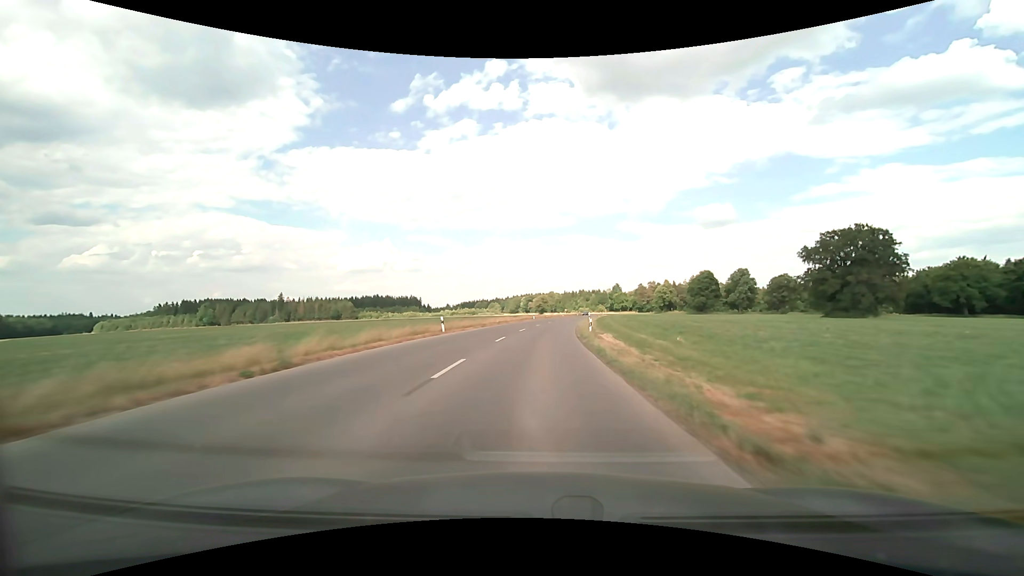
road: tertiary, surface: asphalt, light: Day
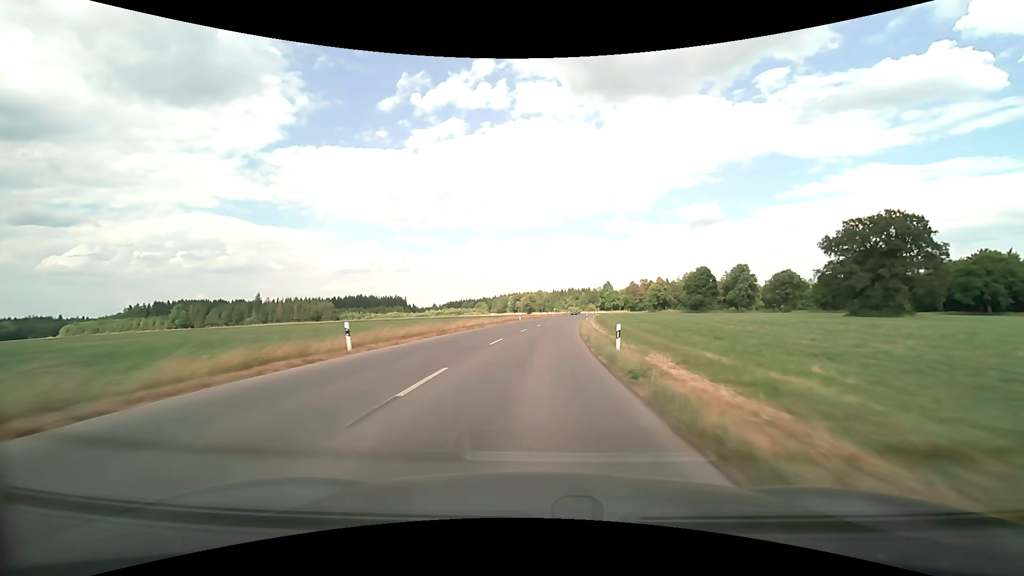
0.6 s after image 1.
(+0.2, +14.0) m; +1°
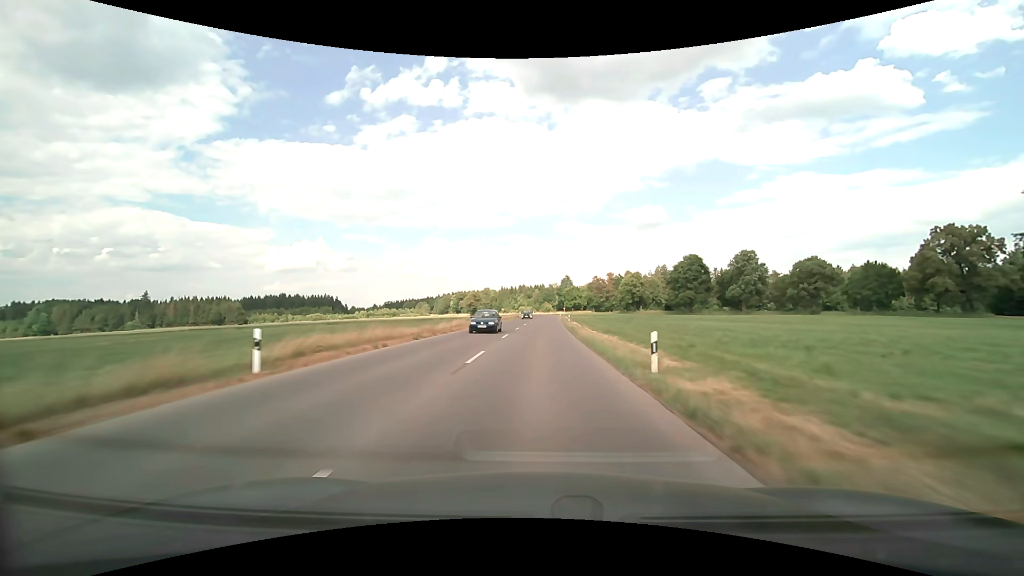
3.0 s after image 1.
(+2.8, +55.4) m; +6°
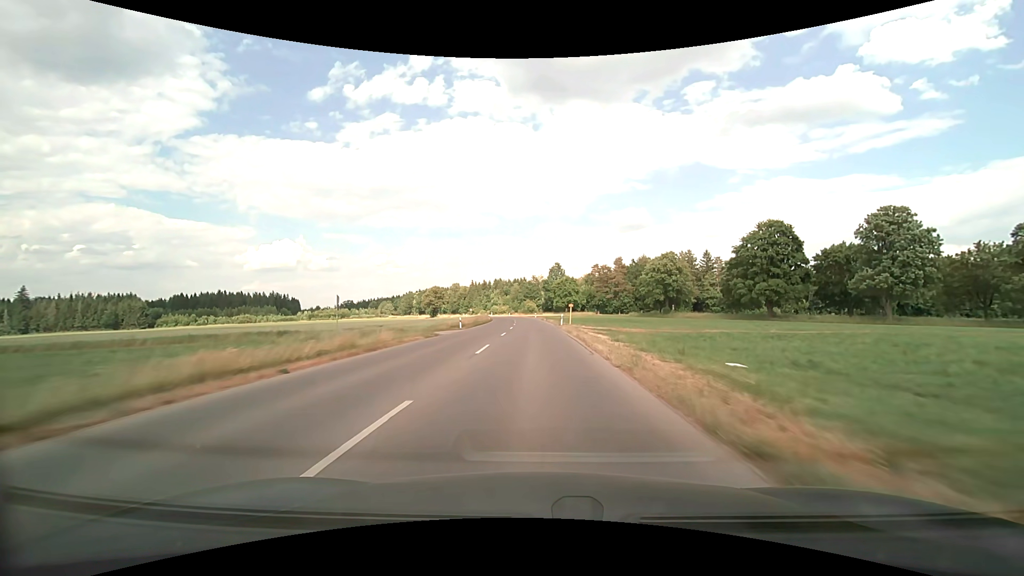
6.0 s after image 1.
(+1.6, +69.2) m; +2°
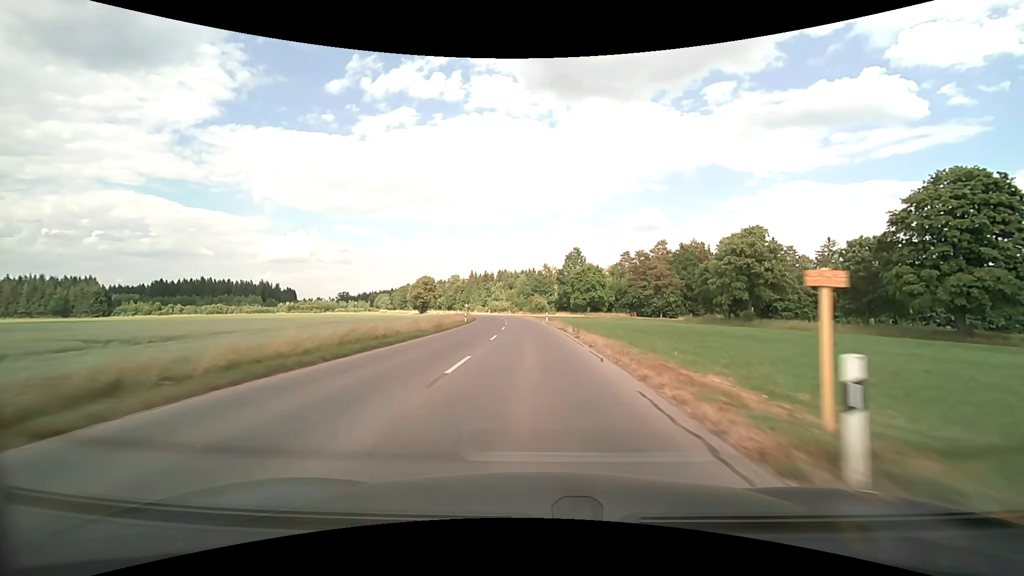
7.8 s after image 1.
(-0.2, +40.6) m; -1°
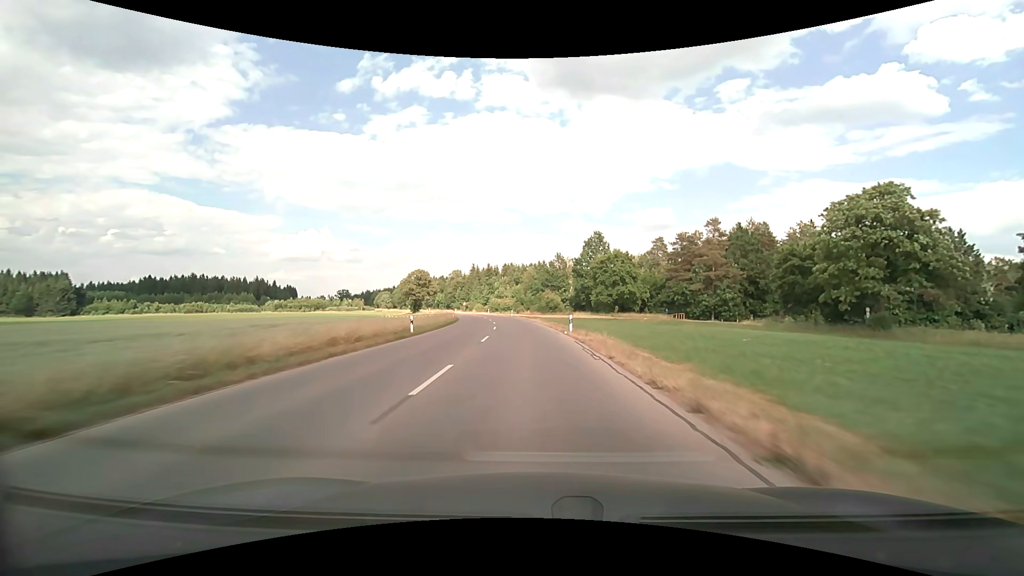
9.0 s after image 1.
(-0.3, +26.6) m; -1°
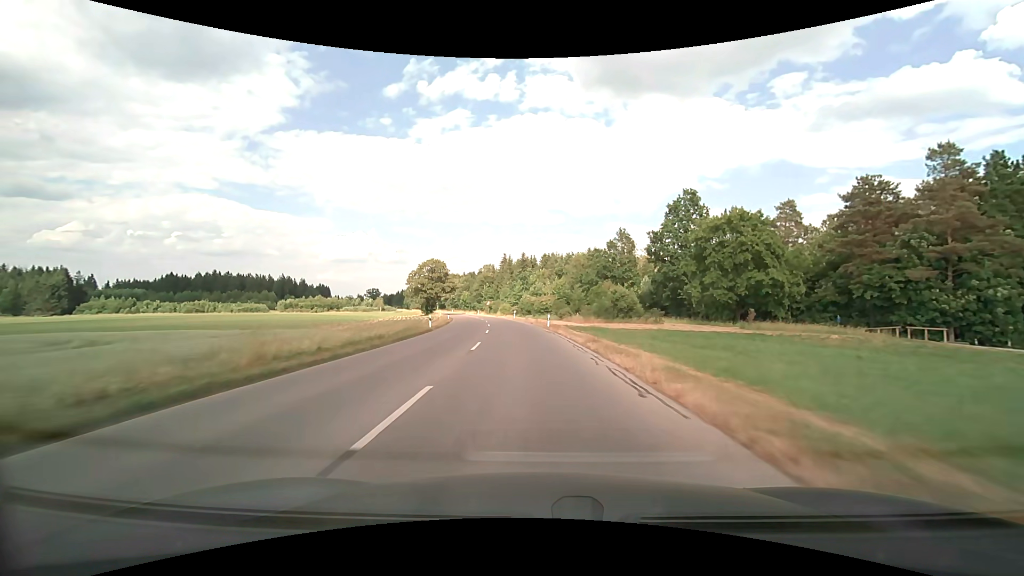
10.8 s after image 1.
(-1.4, +39.0) m; -5°
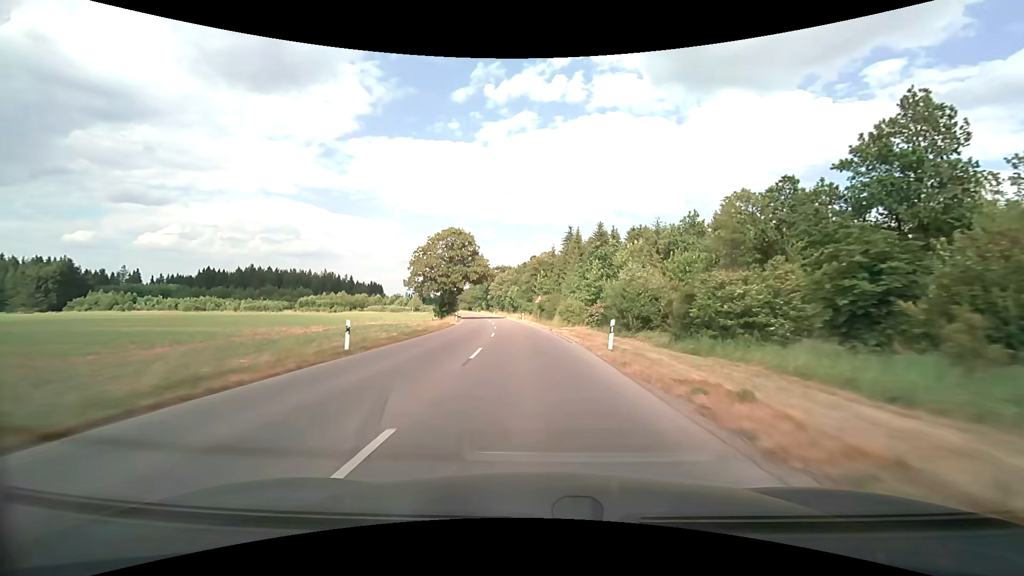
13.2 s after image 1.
(-3.4, +51.2) m; -7°
(0, +10) (0, +20) (-1, +30) (-2, +40) (-3, +50) (-4, +60) (-5, +70) (-6, +80) (-8, +90) (-9, +99) m
